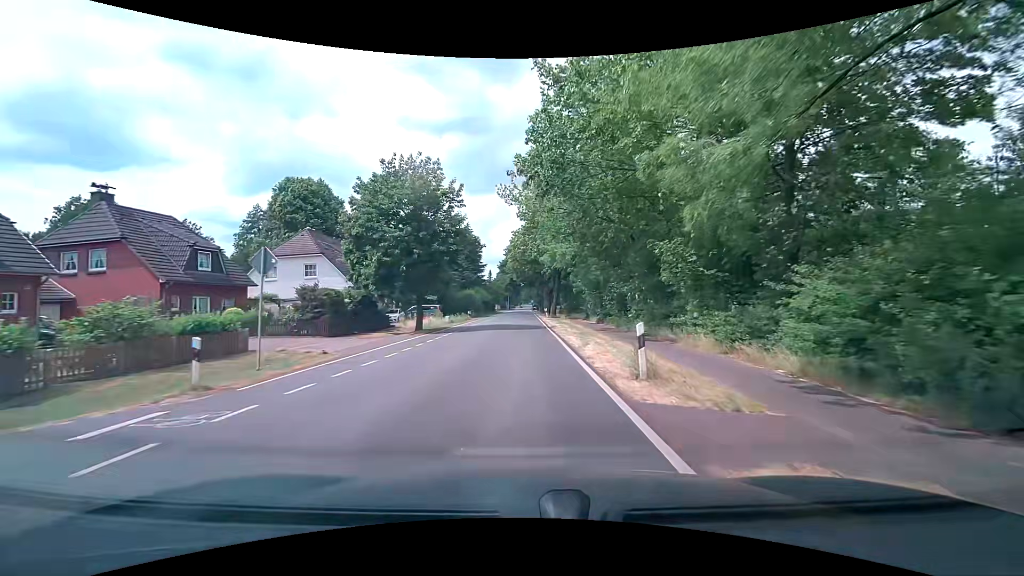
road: tertiary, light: Day
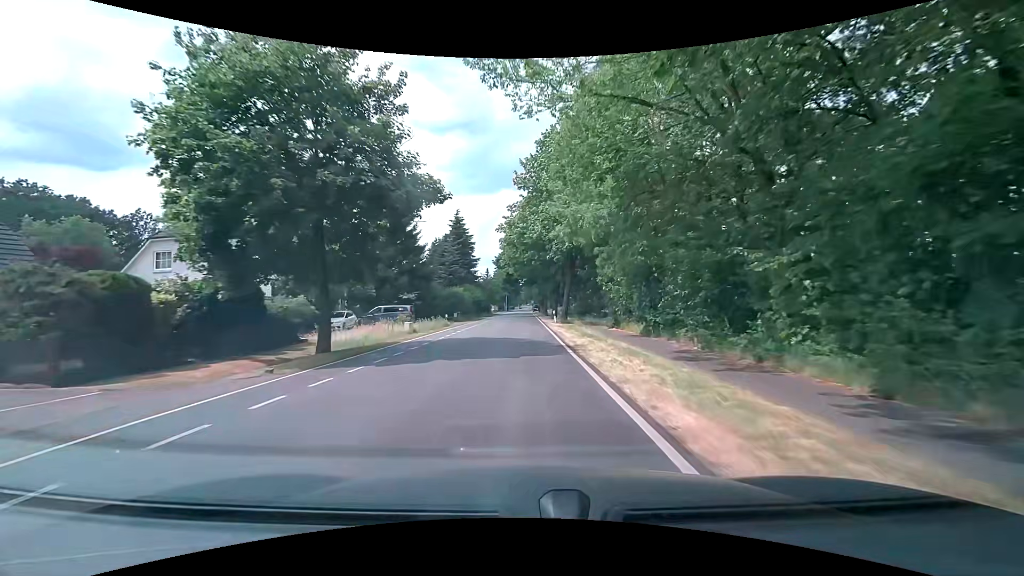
(+0.2, +15.2) m; 0°
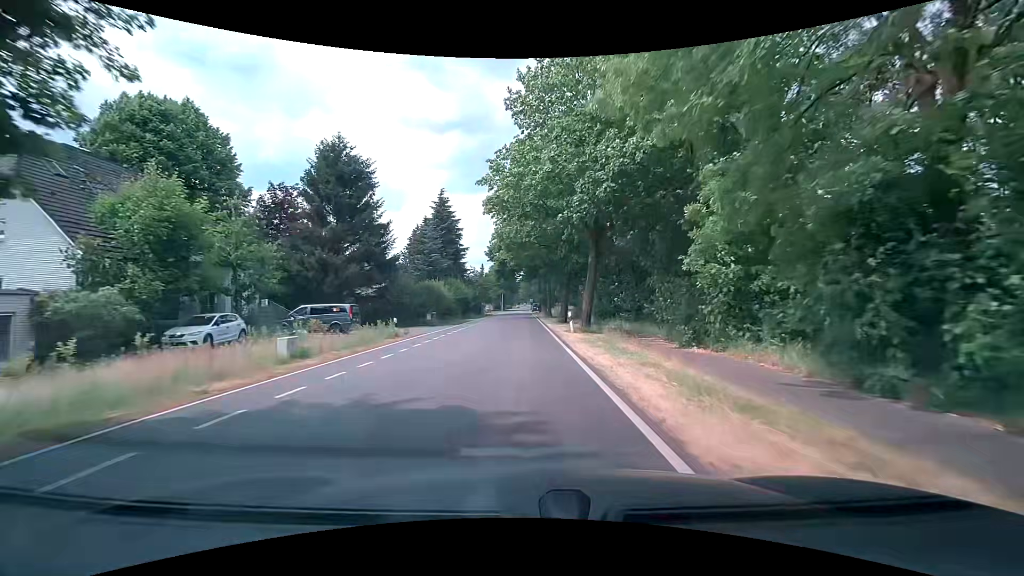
(+0.2, +15.2) m; 0°
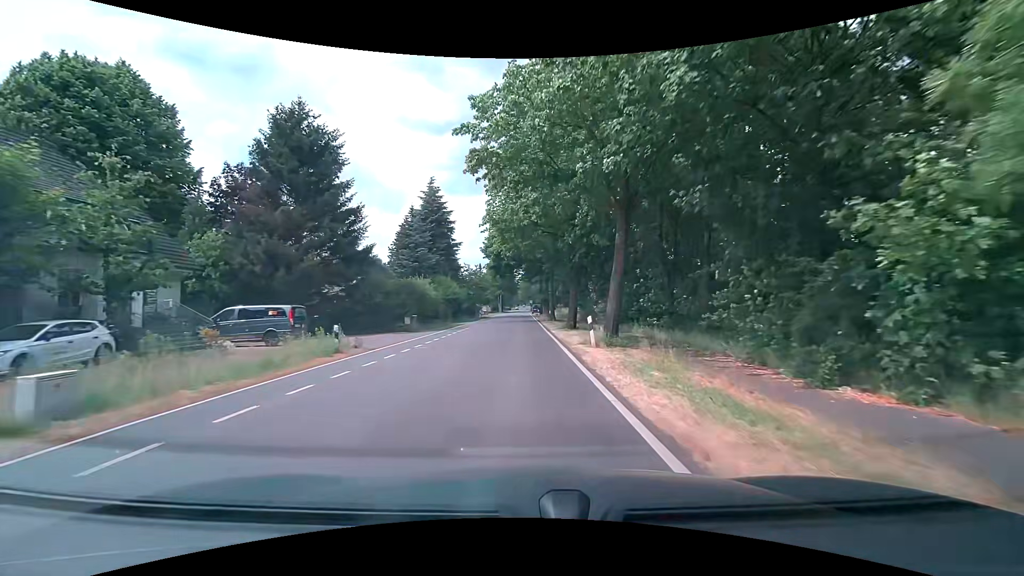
(+0.1, +7.6) m; +1°
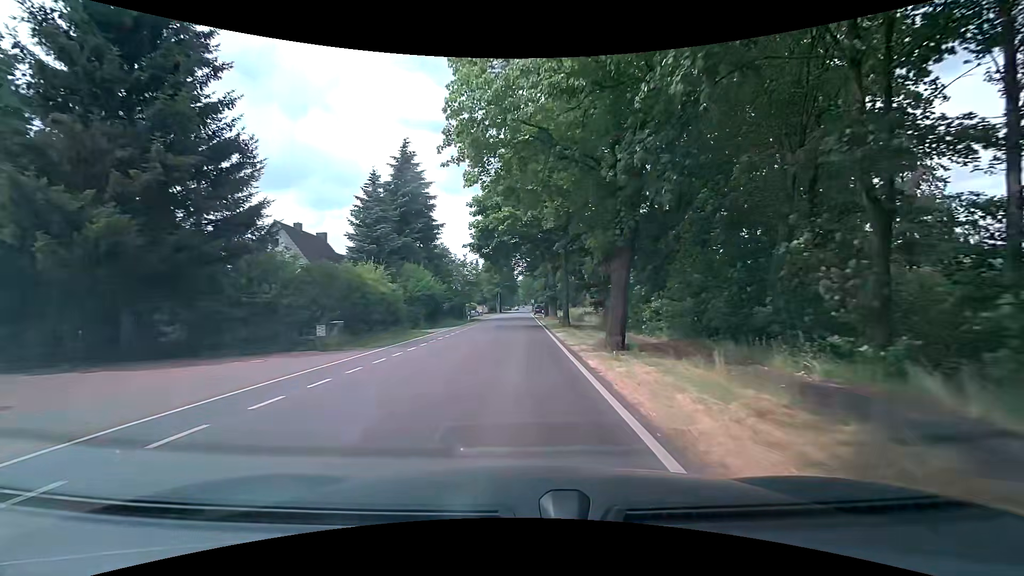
(-0.1, +15.2) m; -1°
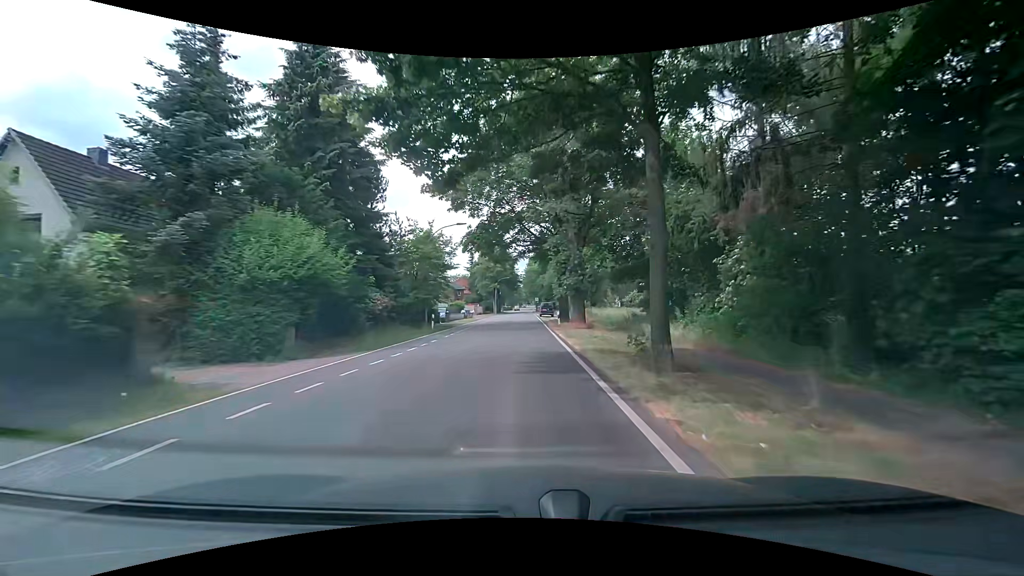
(+0.1, +22.8) m; 0°
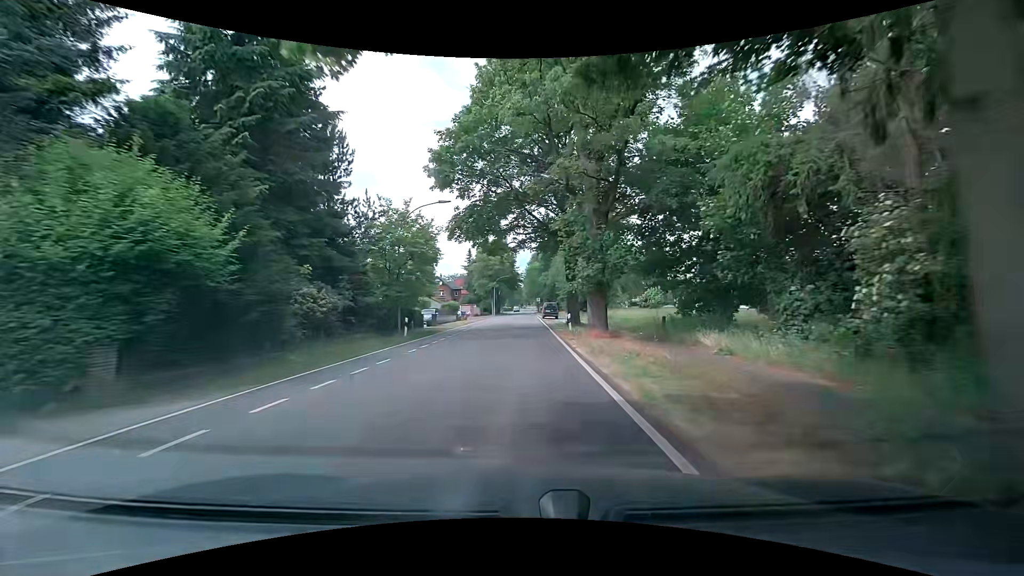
(0.0, +7.6) m; -1°
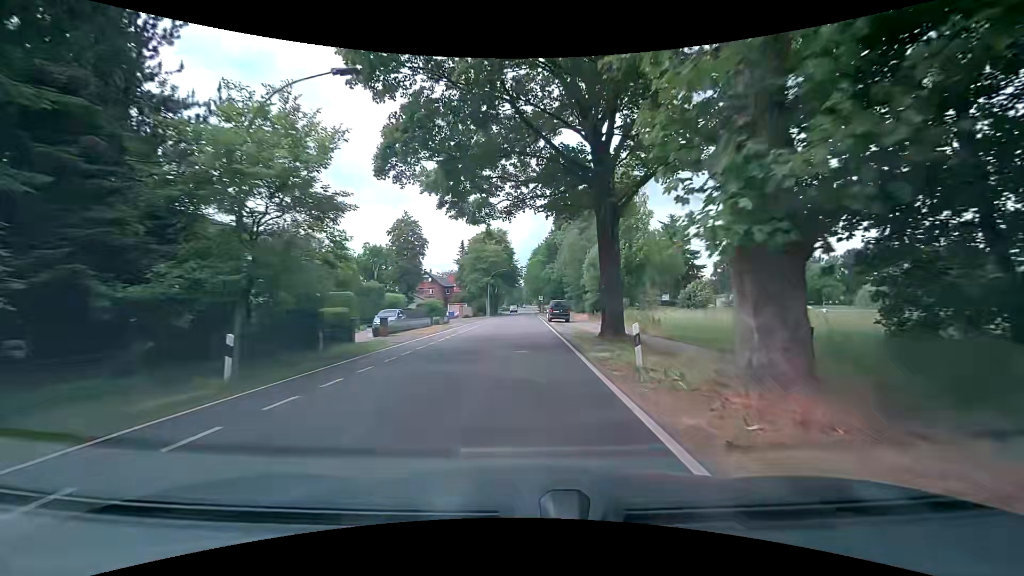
(+0.1, +15.2) m; 0°
(0, +10) (0, +20) (0, +30) (0, +40) (0, +50) (0, +60) (0, +70) (0, +80) (0, +90) (0, +100) m
